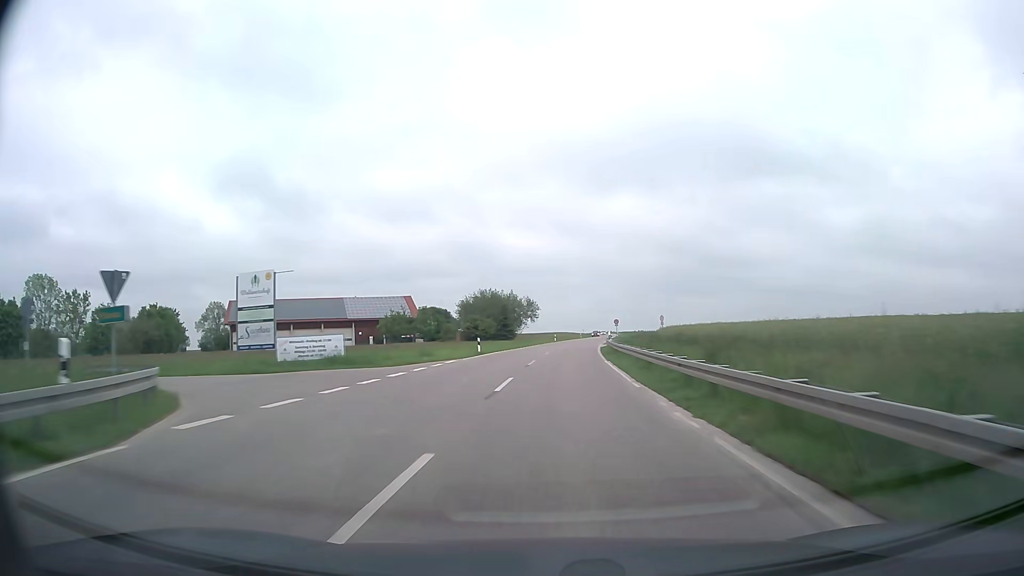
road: secondary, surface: asphalt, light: Day
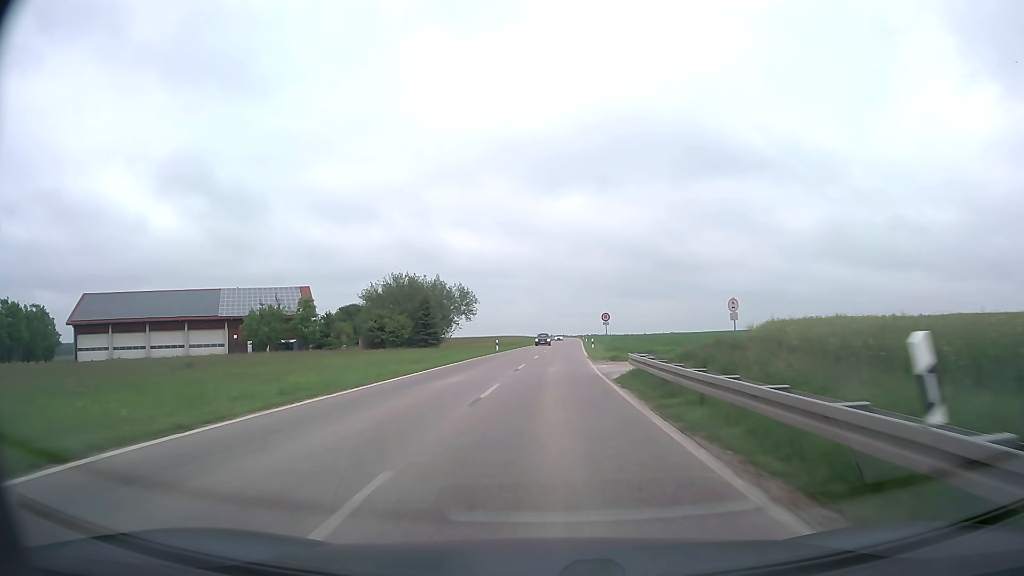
(+1.4, +37.1) m; +4°
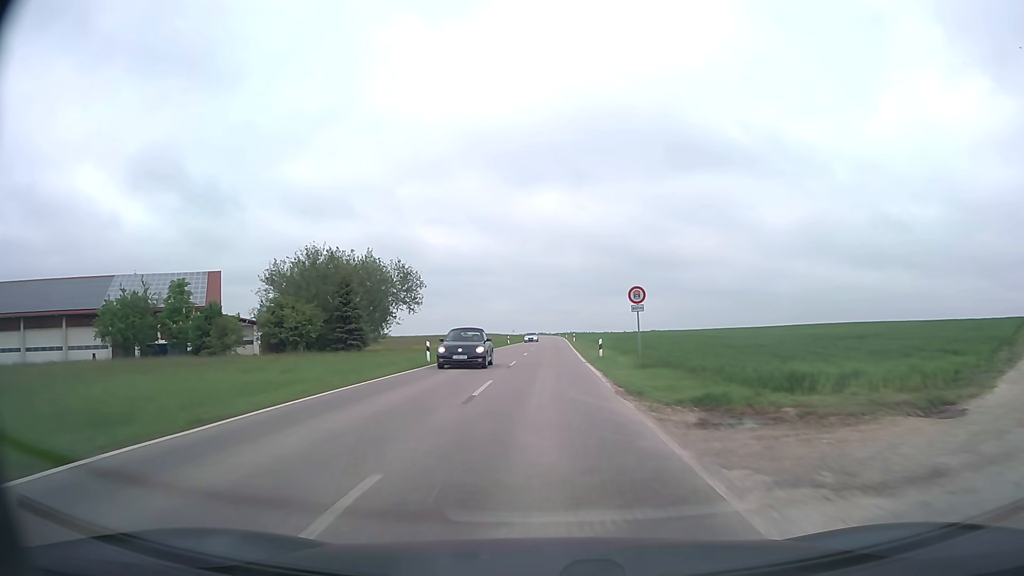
(+0.5, +24.4) m; +2°
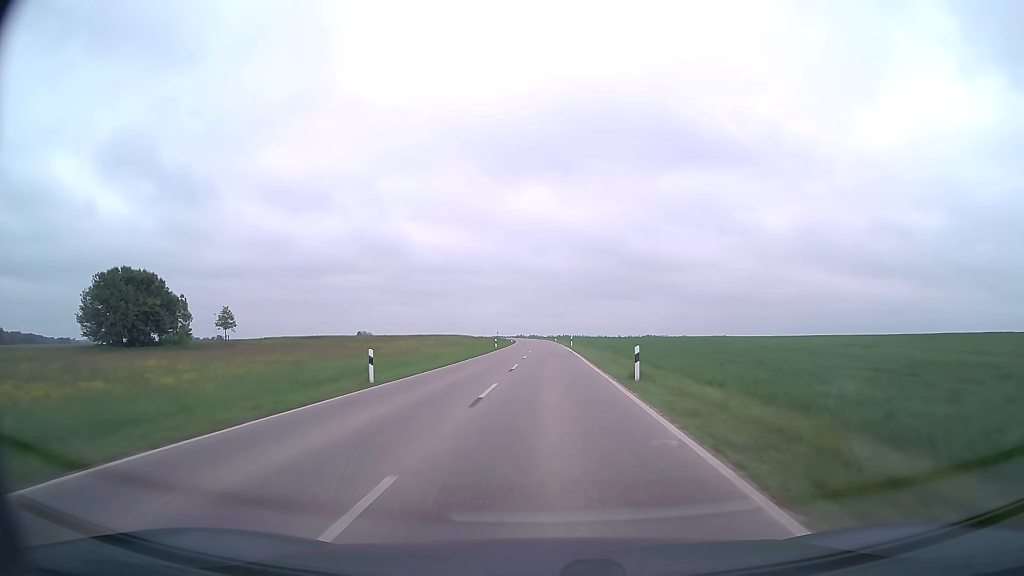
(+0.6, +60.2) m; 0°
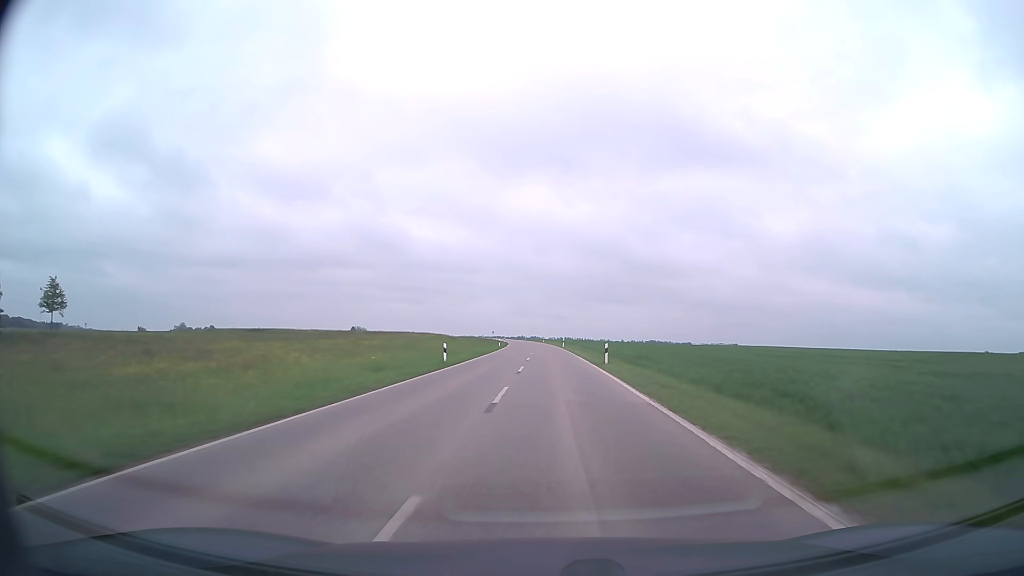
(0.0, +37.0) m; 0°
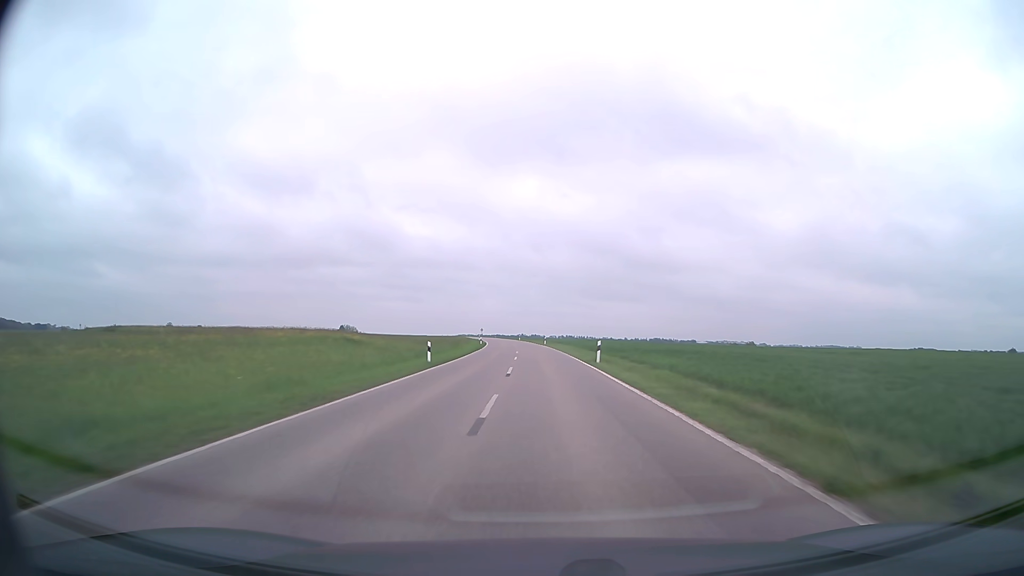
(+0.1, +51.3) m; 0°
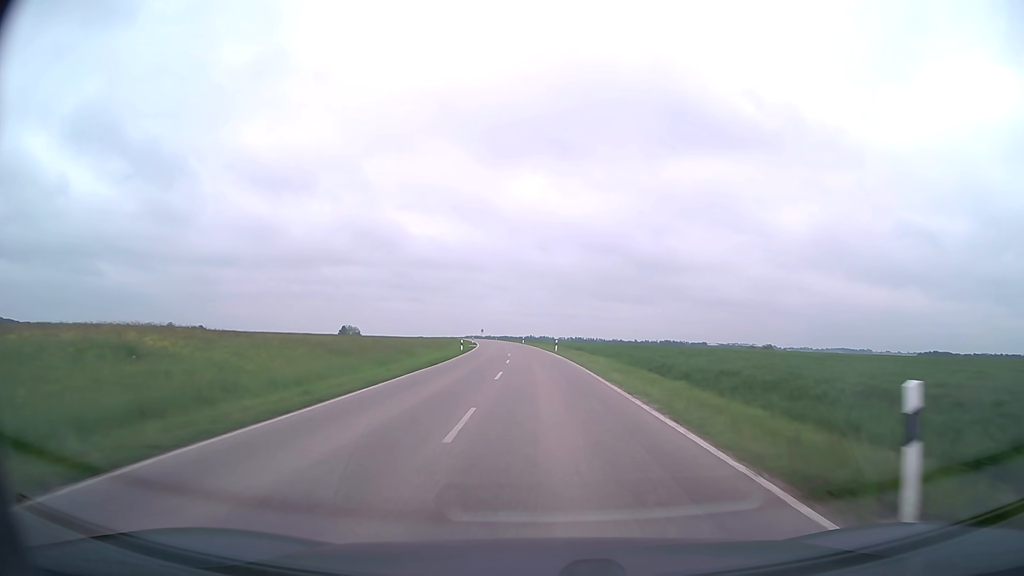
(-0.1, +26.5) m; -1°
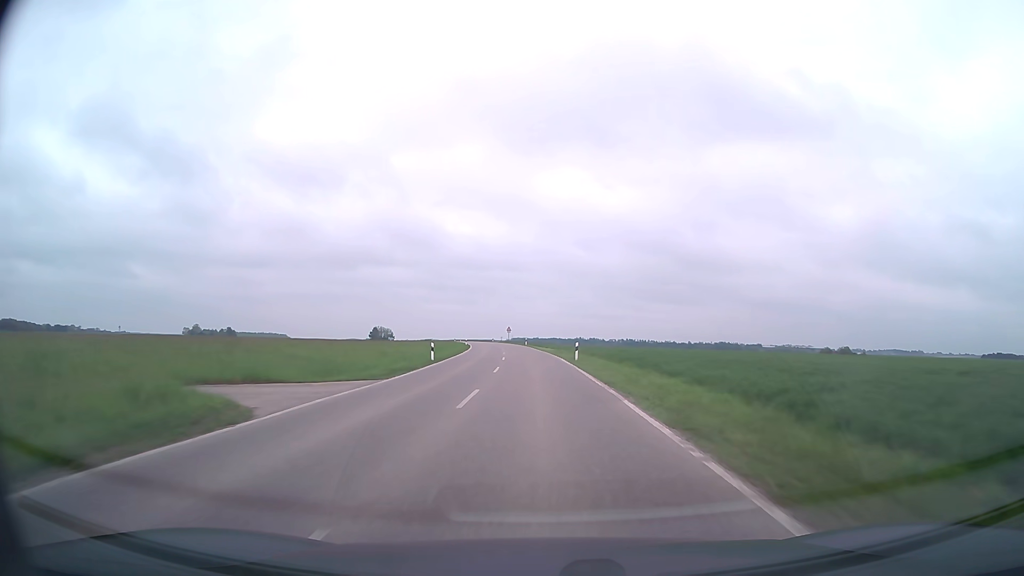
(-2.2, +68.5) m; -4°
(0, +10) (0, +20) (-1, +30) (-1, +40) (-2, +50) (-2, +60) (-3, +70) (-4, +80) (-5, +90) (-7, +100) m
